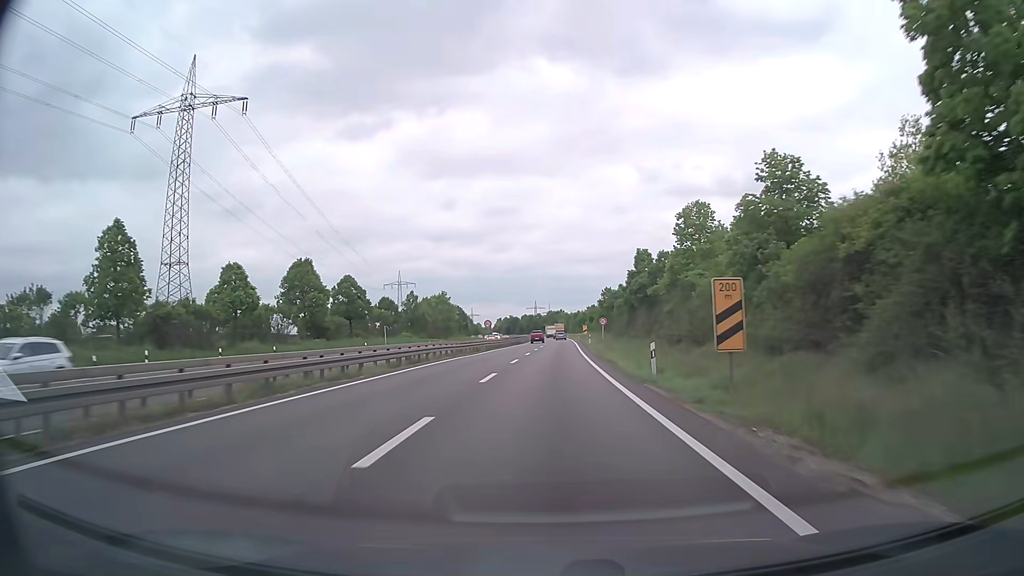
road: trunk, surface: asphalt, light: Day
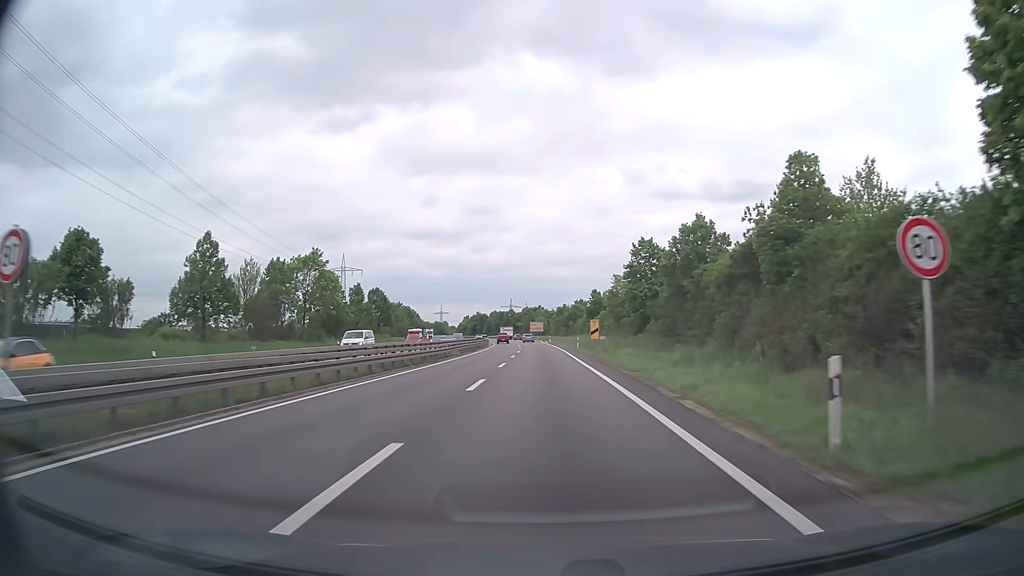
(+1.2, +62.5) m; +2°
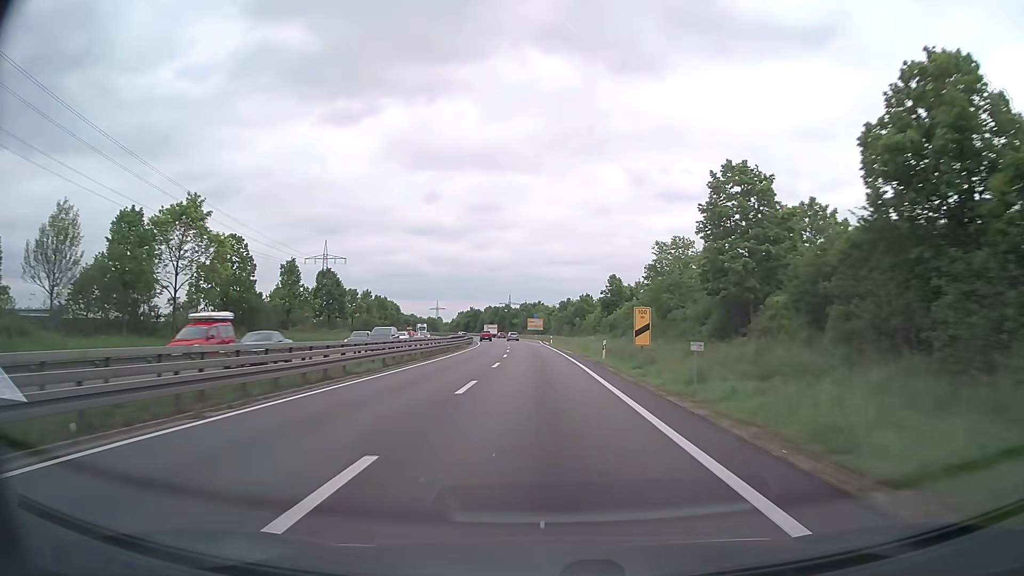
(+0.1, +25.0) m; 0°
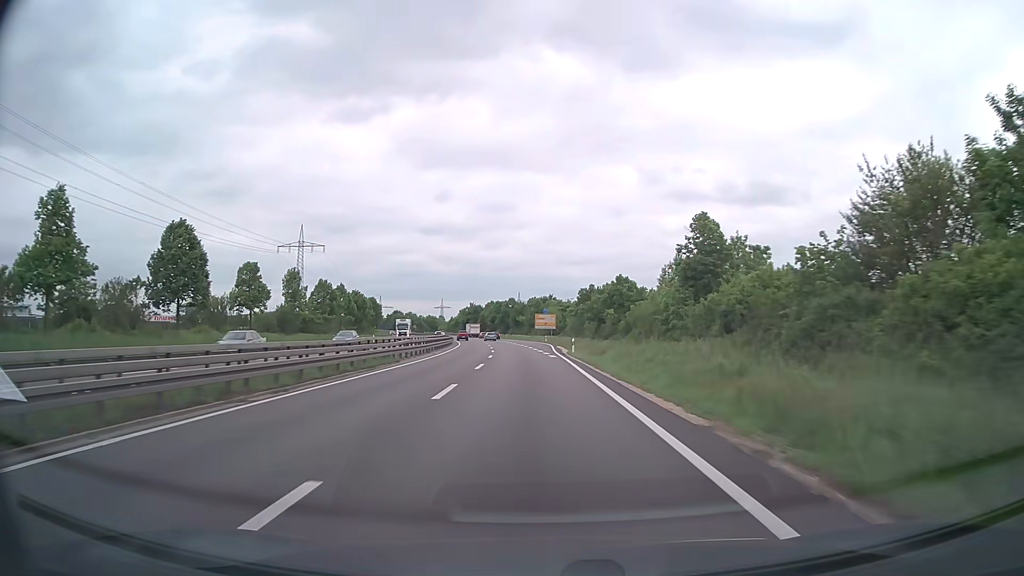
(-0.1, +37.4) m; -1°
(0, +10) (0, +20) (-1, +30) (-1, +40) (-2, +50) (-3, +60) (-4, +70) (-5, +80) (-6, +90) (-7, +100) m
